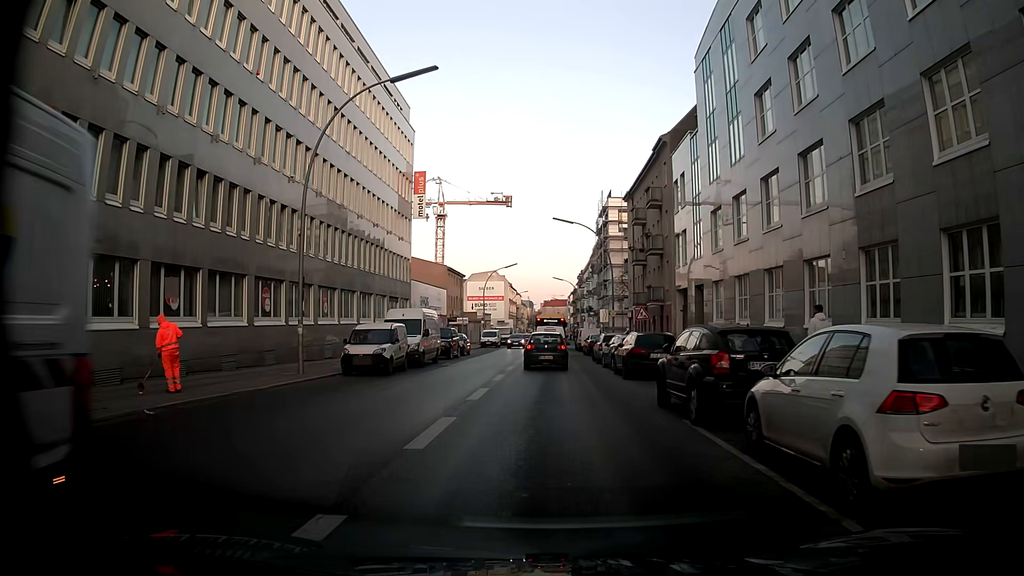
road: tertiary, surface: asphalt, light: Day
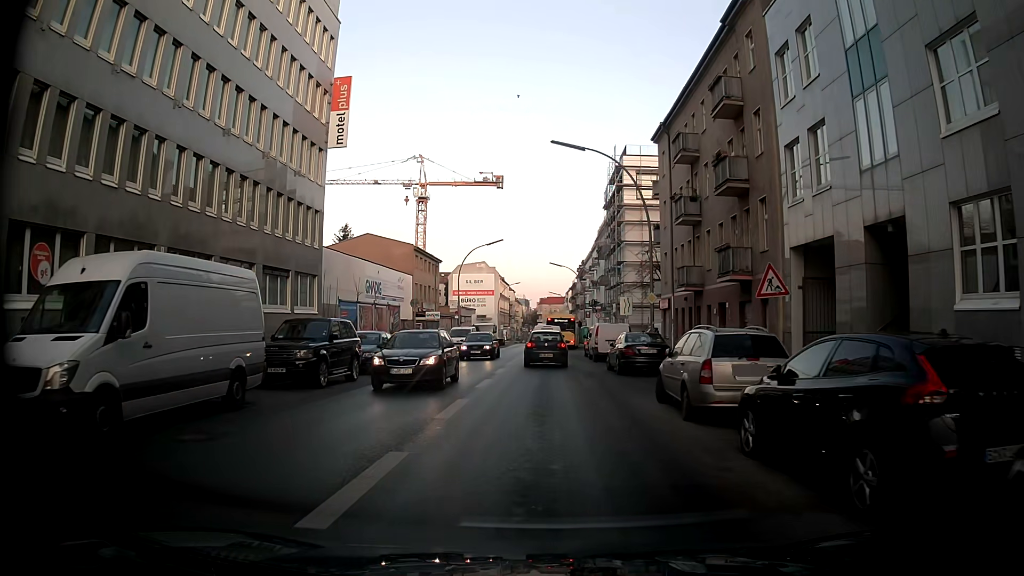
(-0.4, +21.6) m; -1°
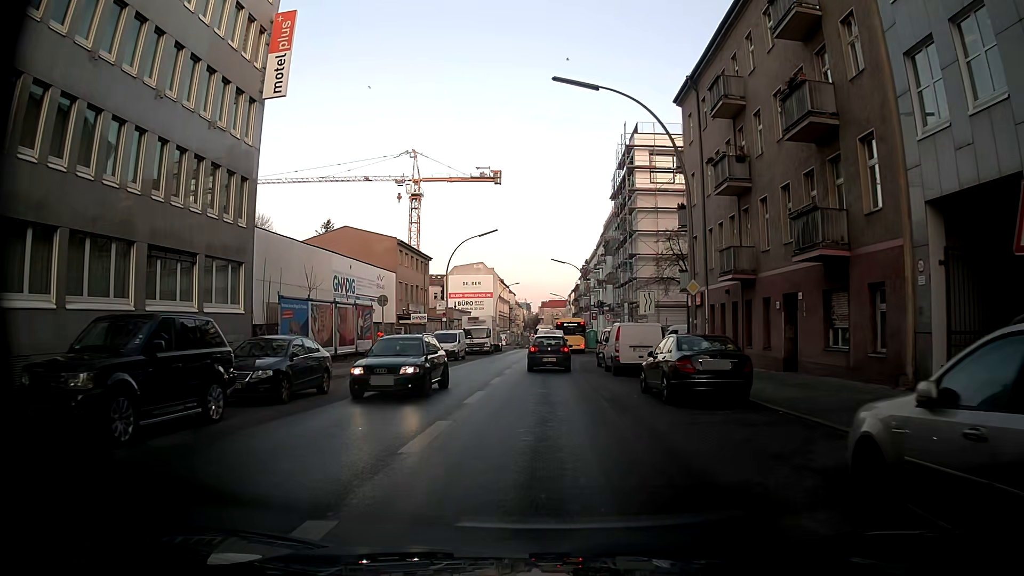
(0.0, +8.8) m; 0°
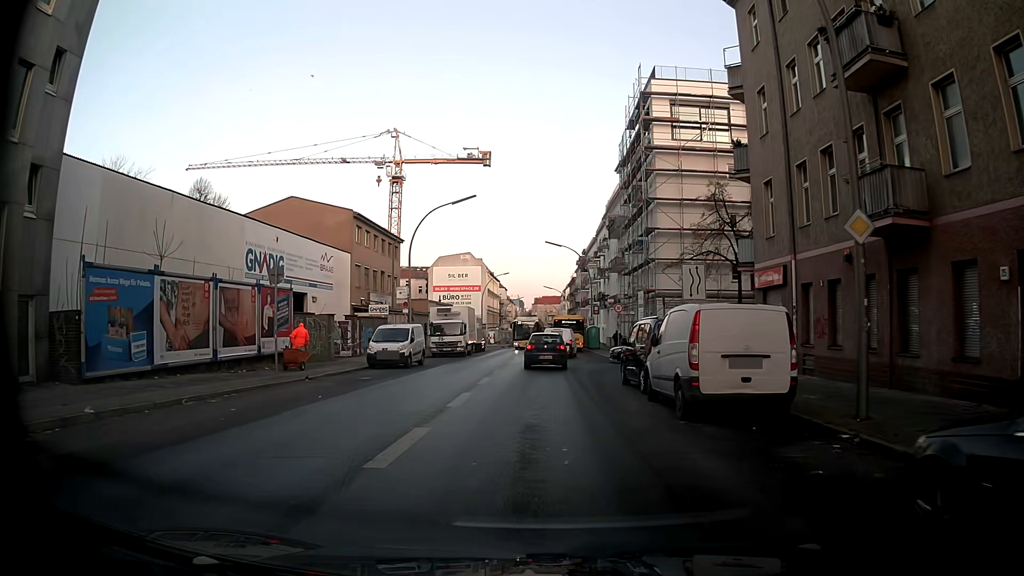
(-0.2, +13.2) m; 0°
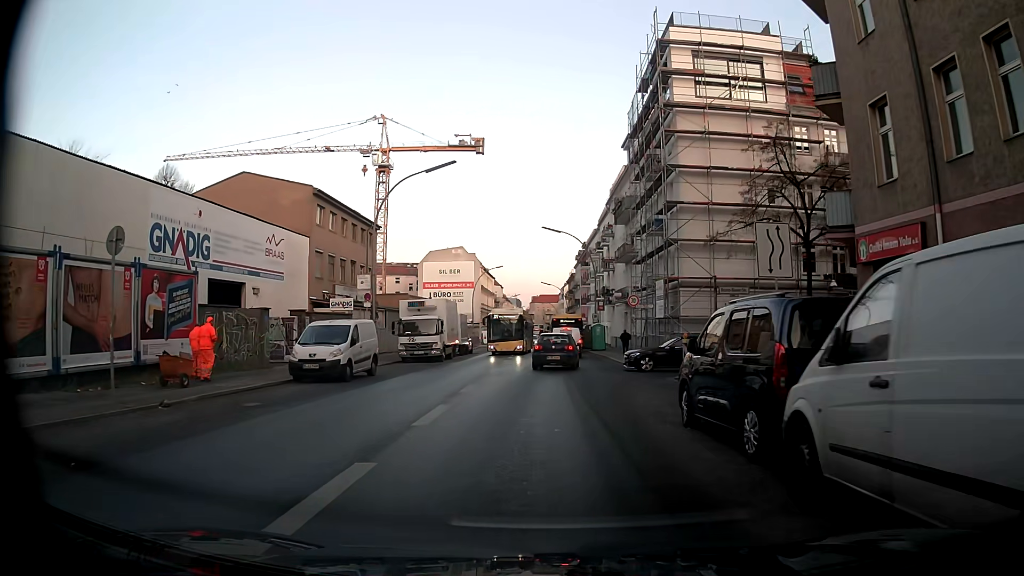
(-0.2, +8.8) m; 0°
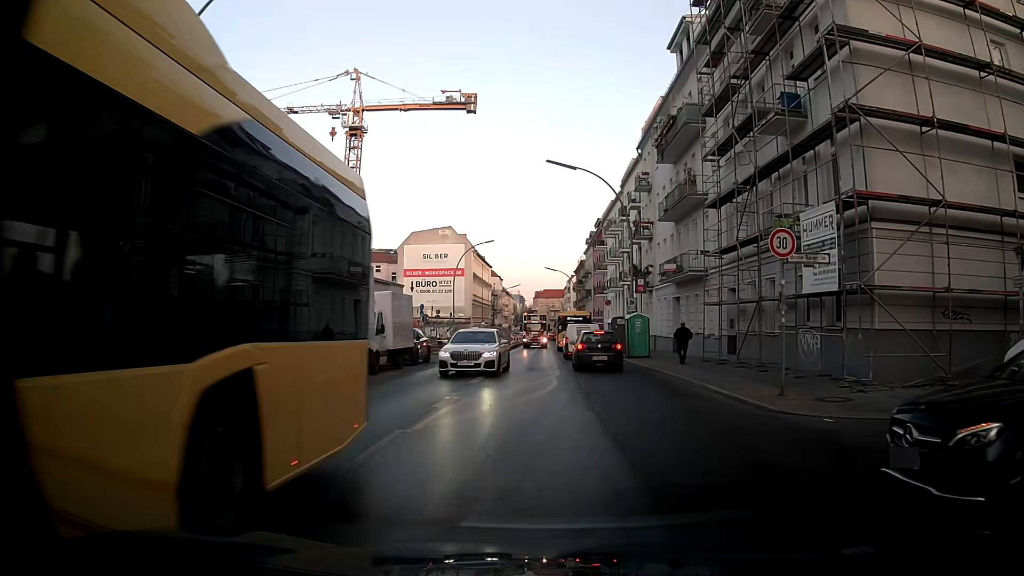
(-0.3, +21.9) m; 0°
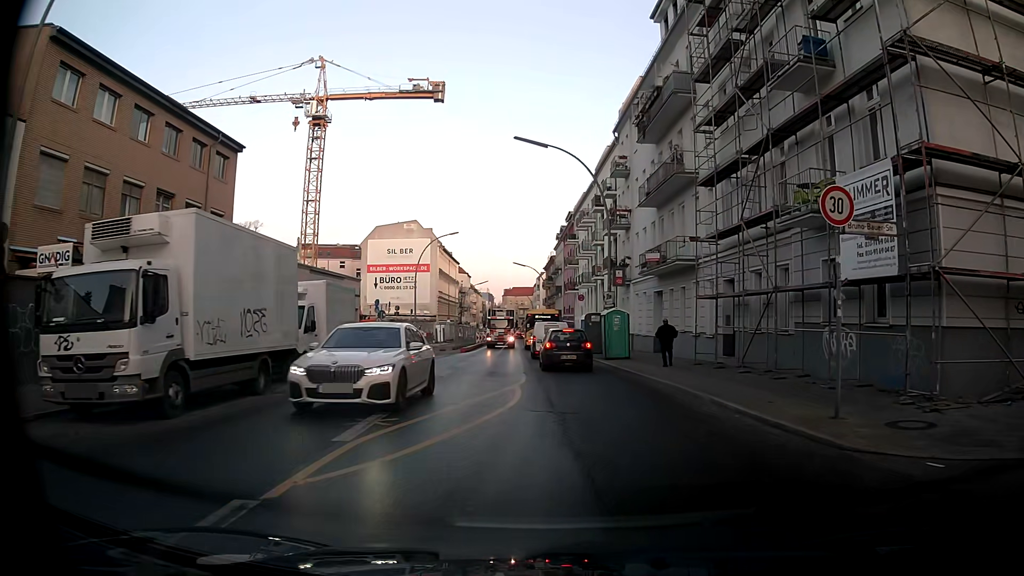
(+0.1, +4.1) m; +3°
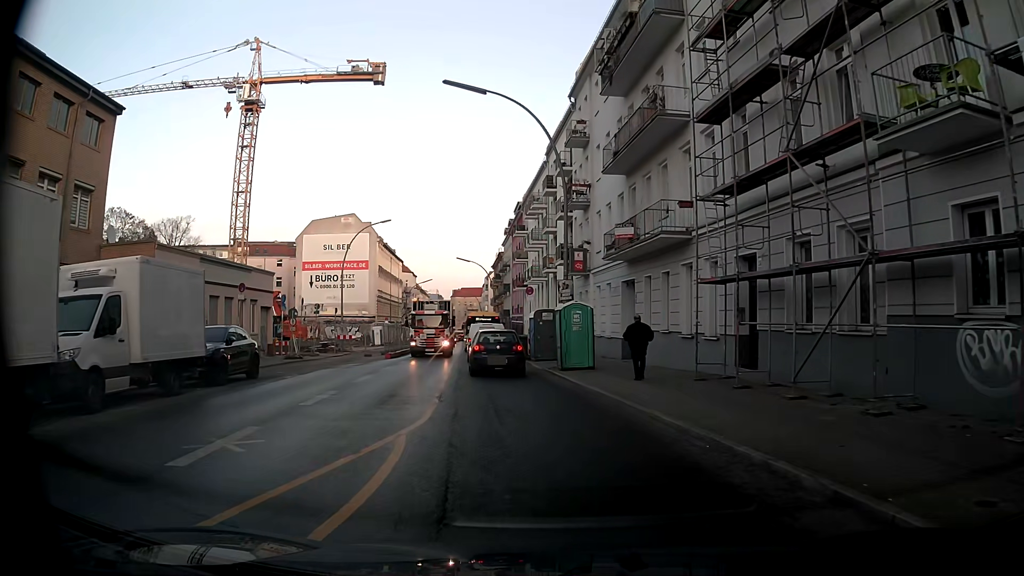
(+0.3, +7.7) m; +3°
(0, +10) (-1, +20) (-2, +30) (-3, +40) (-4, +50) (-5, +60) (-6, +70) (-7, +80) (-8, +90) (-9, +100) m
